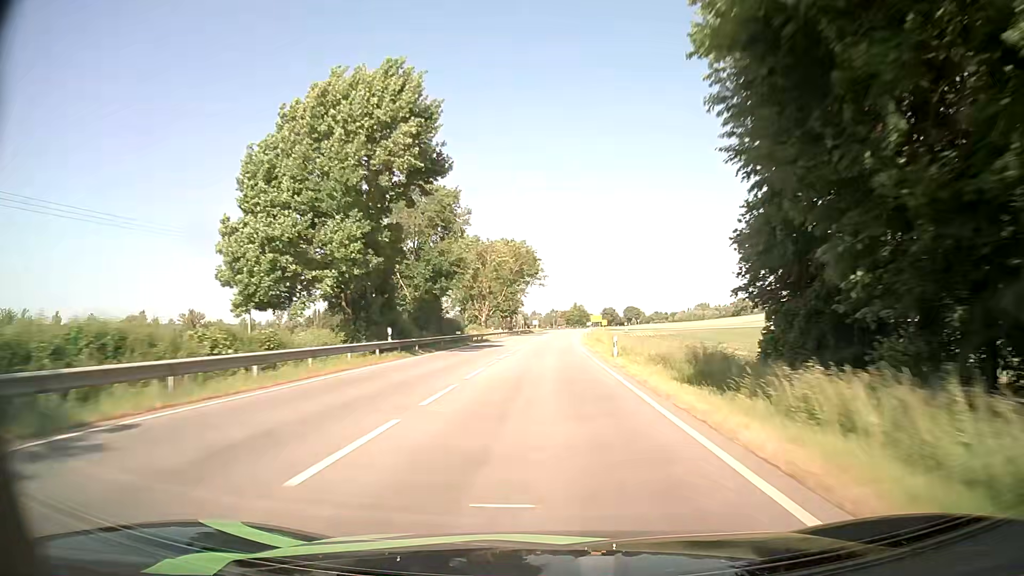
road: primary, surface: asphalt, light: Day
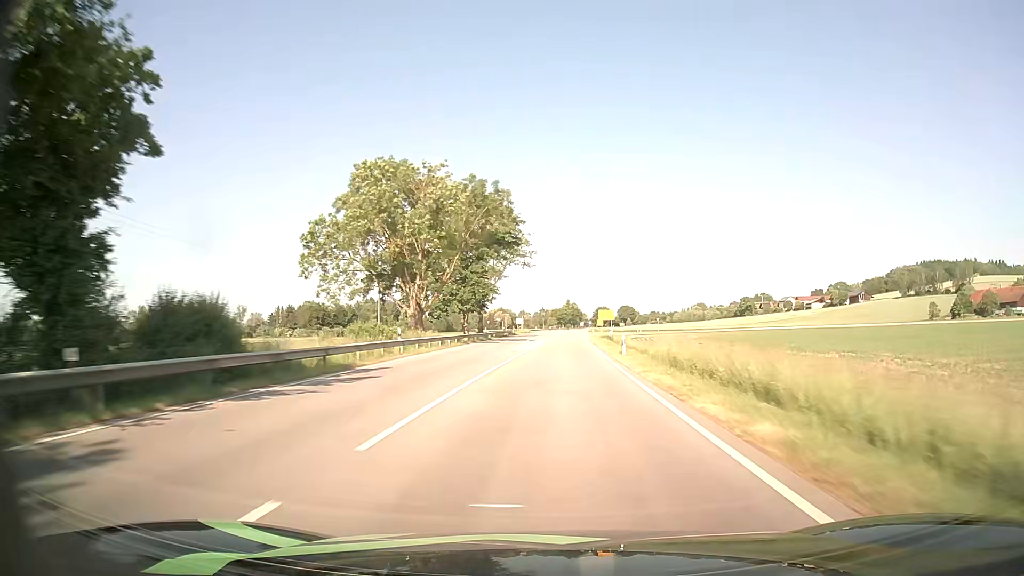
(+0.2, +46.4) m; +1°
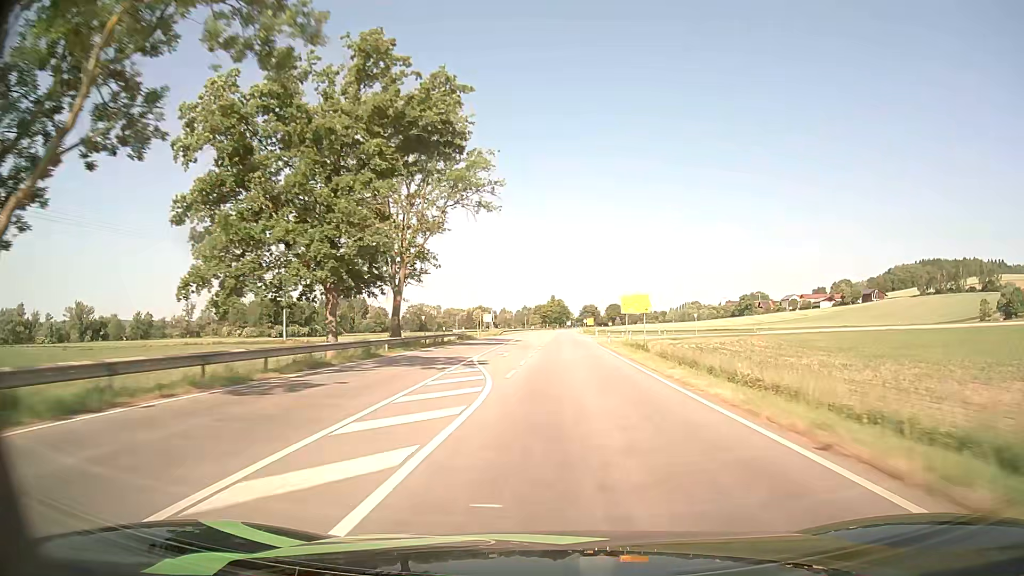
(+0.4, +46.7) m; +1°
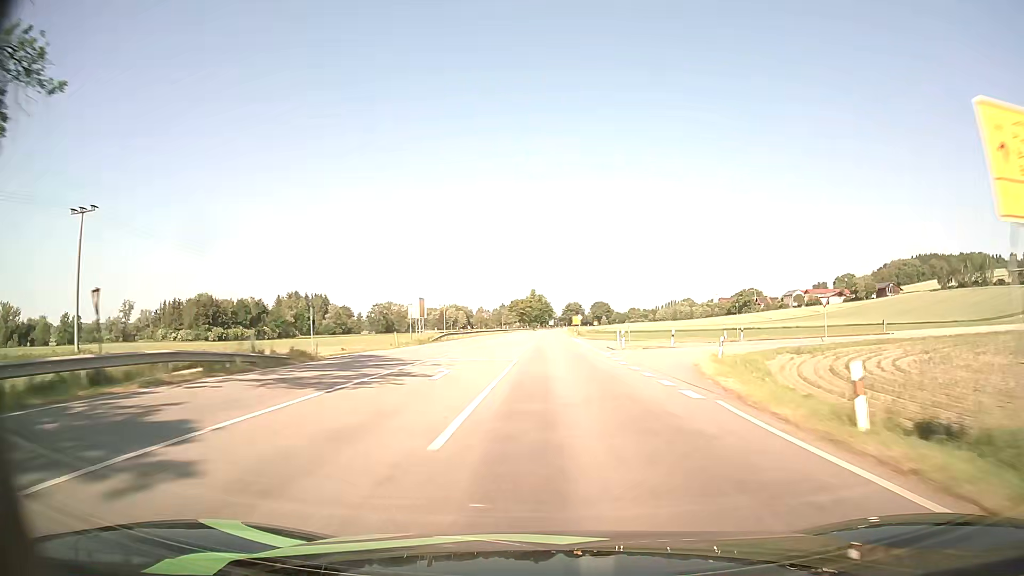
(+0.8, +47.0) m; +2°
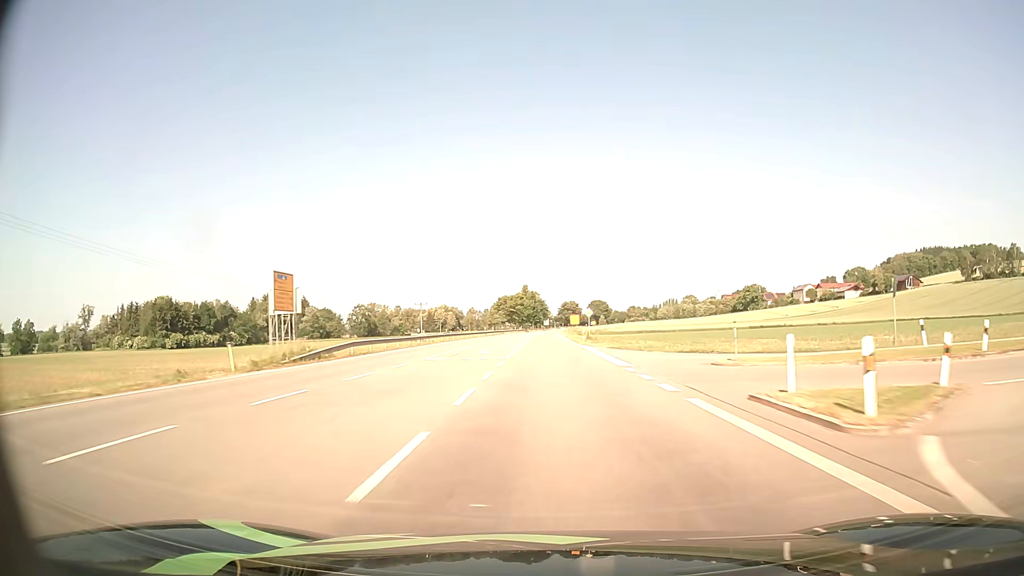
(+0.1, +31.5) m; 0°
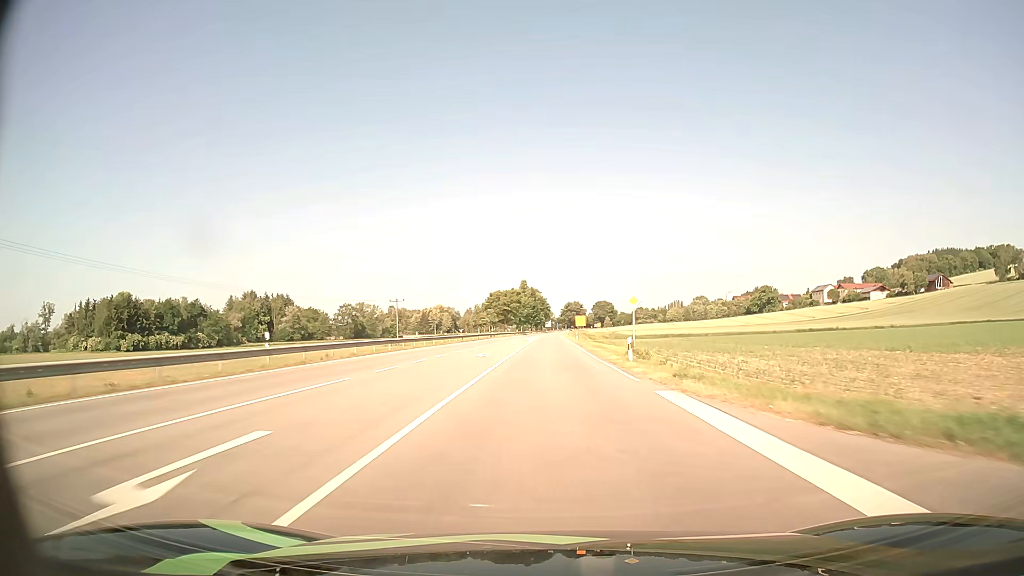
(-0.1, +31.6) m; 0°
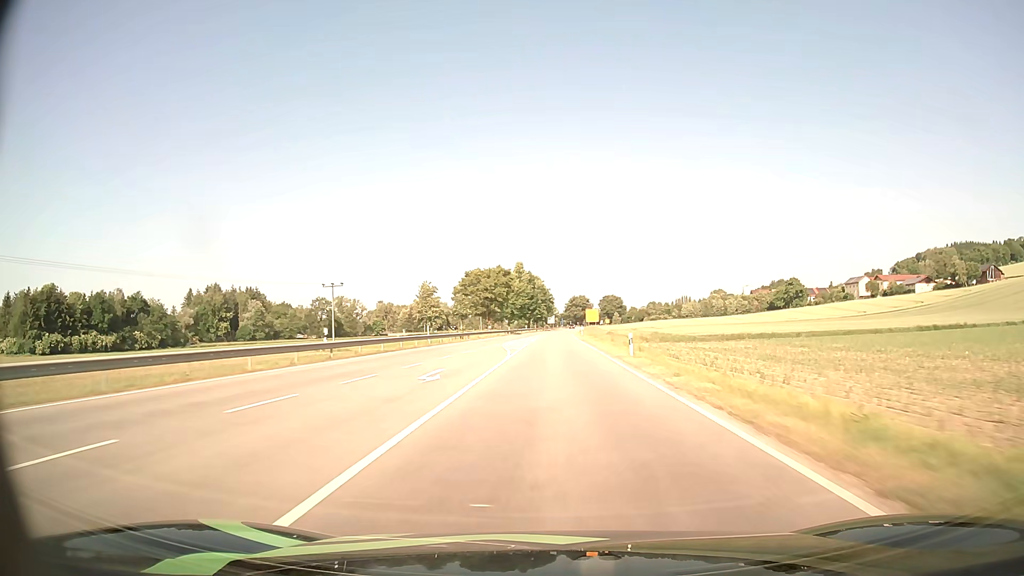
(-0.1, +47.5) m; 0°
(0, +10) (0, +20) (0, +30) (0, +40) (0, +50) (+1, +60) (+1, +70) (+1, +80) (+1, +90) (+2, +100) m
